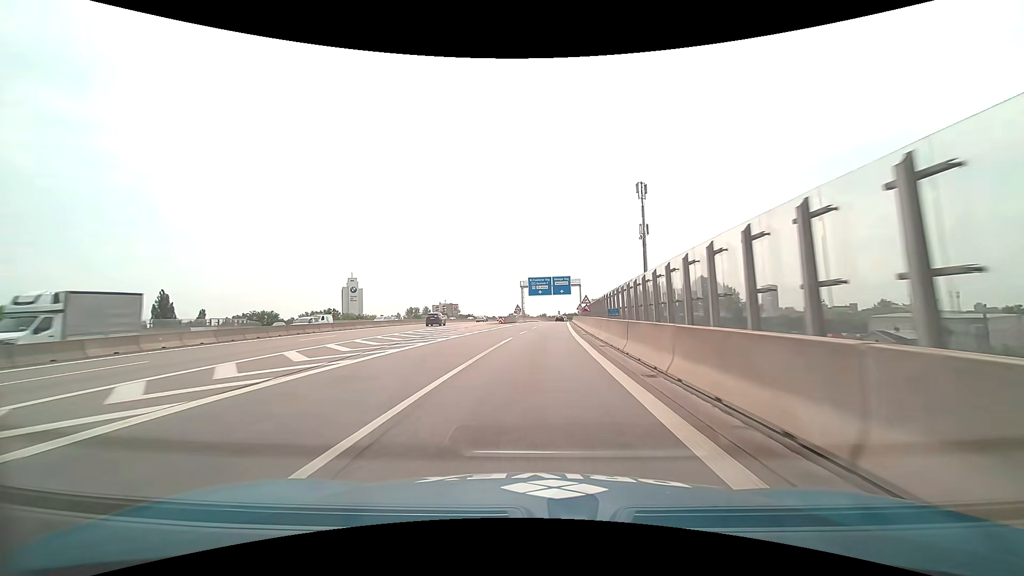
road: motorway_link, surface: asphalt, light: Day
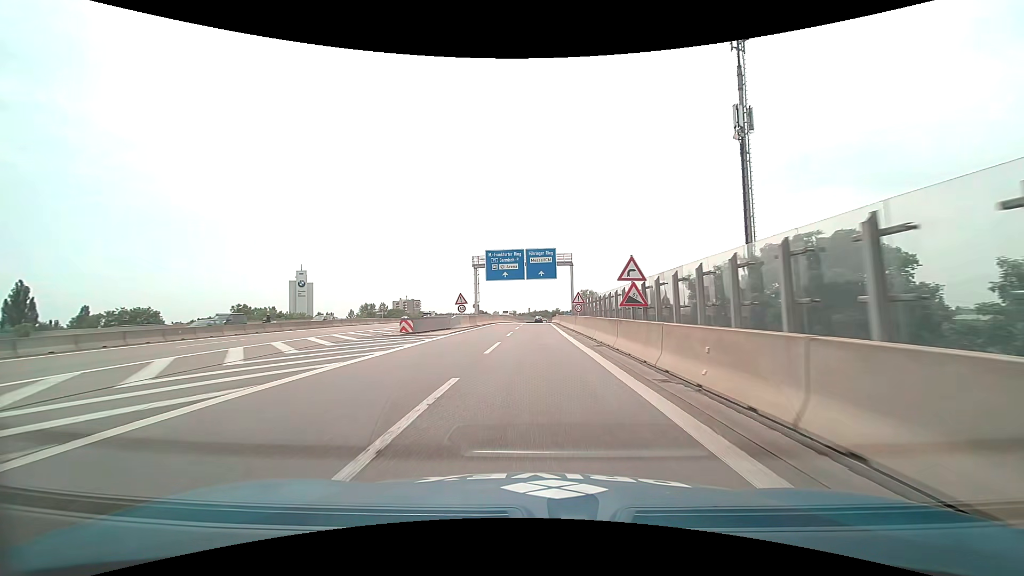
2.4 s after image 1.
(+1.0, +40.9) m; +3°
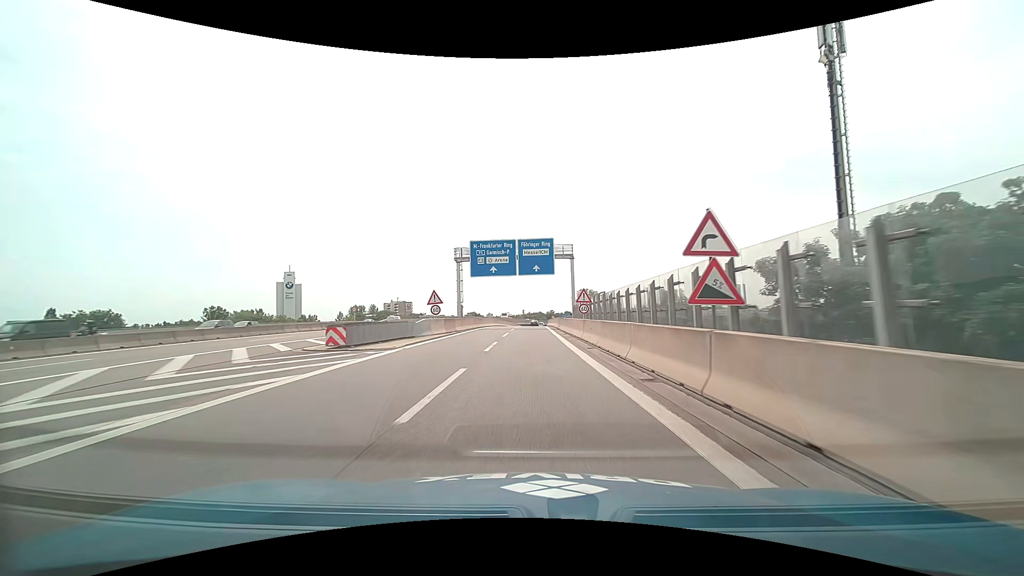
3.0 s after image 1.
(+0.1, +9.7) m; +1°
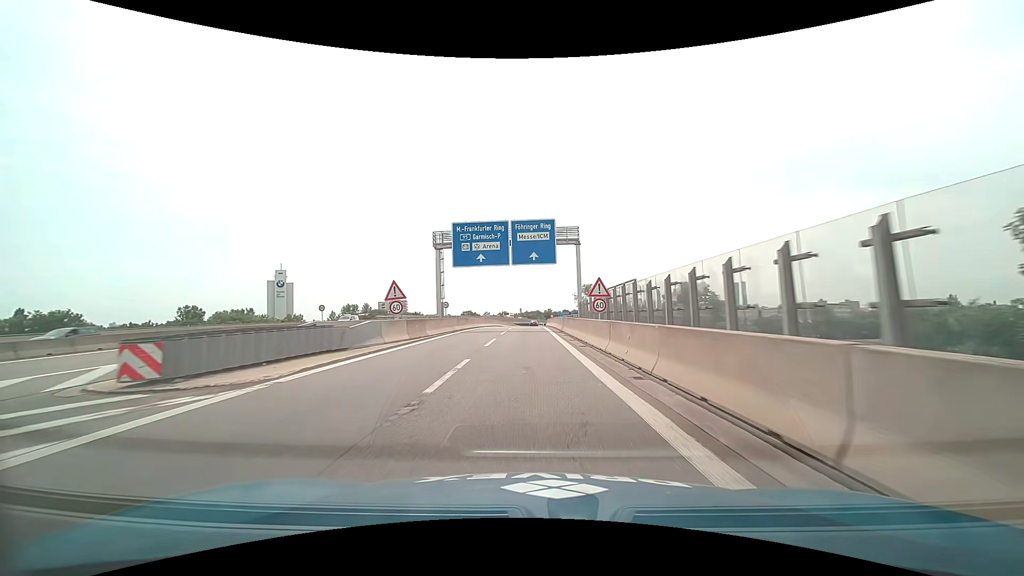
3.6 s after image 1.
(0.0, +9.7) m; 0°
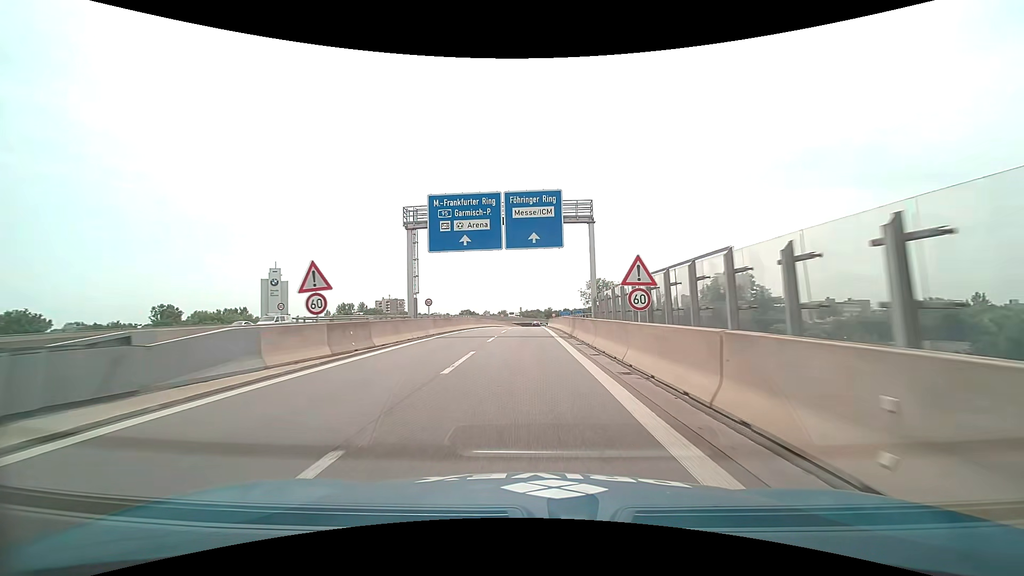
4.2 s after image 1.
(0.0, +9.7) m; 0°
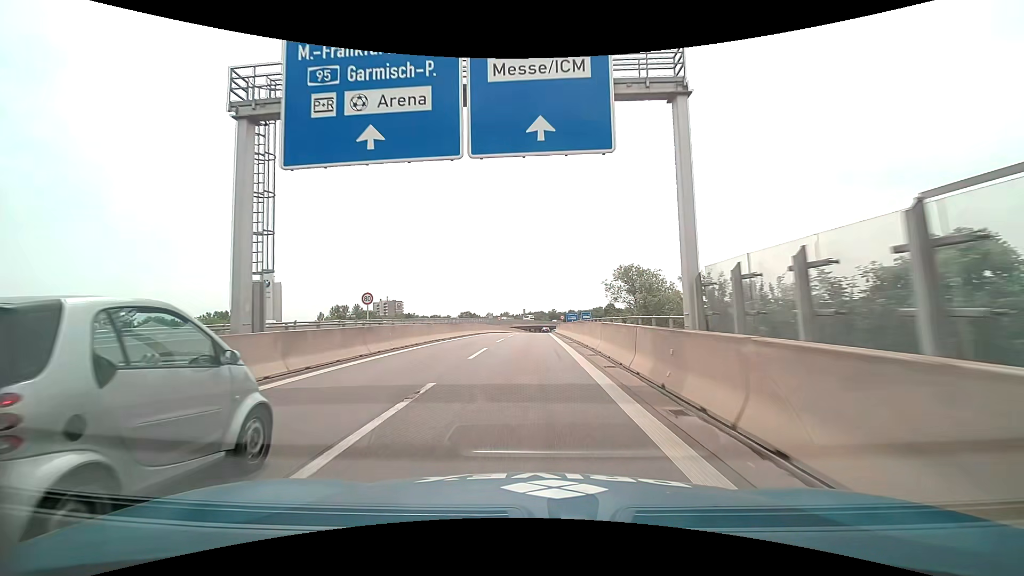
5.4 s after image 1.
(0.0, +19.1) m; -1°
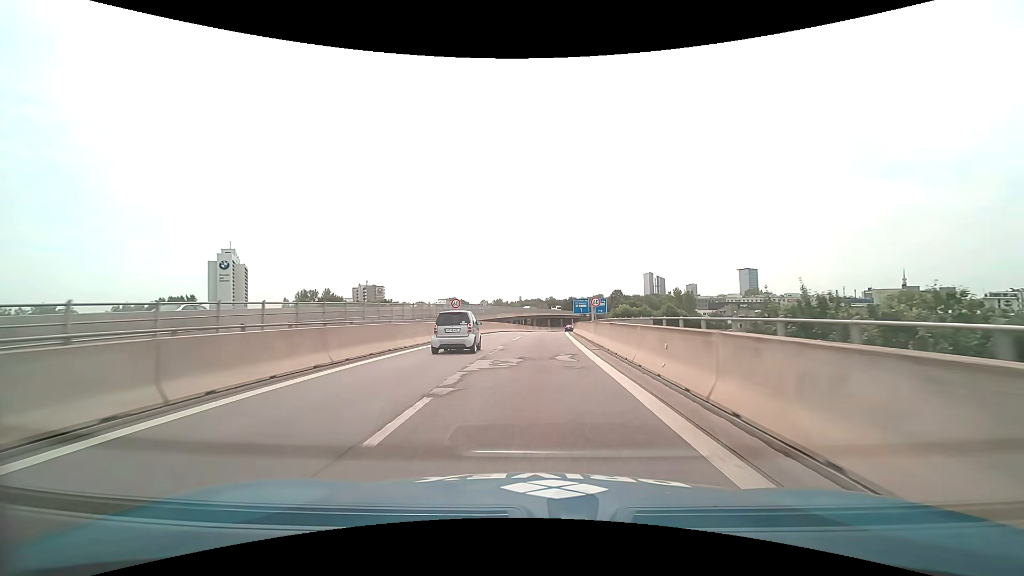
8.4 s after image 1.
(0.0, +46.6) m; +1°
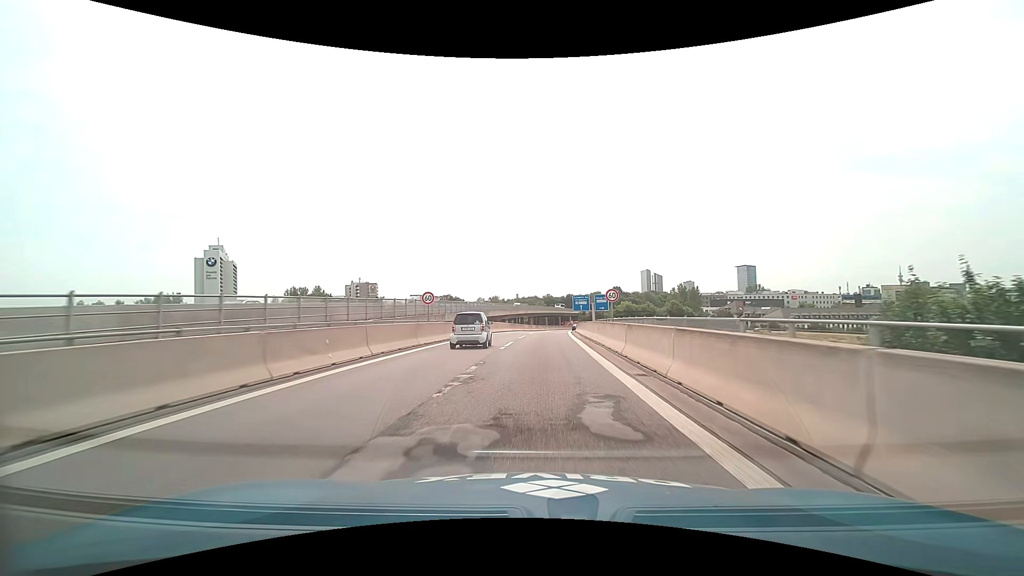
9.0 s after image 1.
(0.0, +9.2) m; 0°
(0, +10) (0, +20) (0, +30) (+1, +40) (+1, +50) (+2, +60) (+3, +70) (+4, +80) (+6, +90) (+7, +100) m
